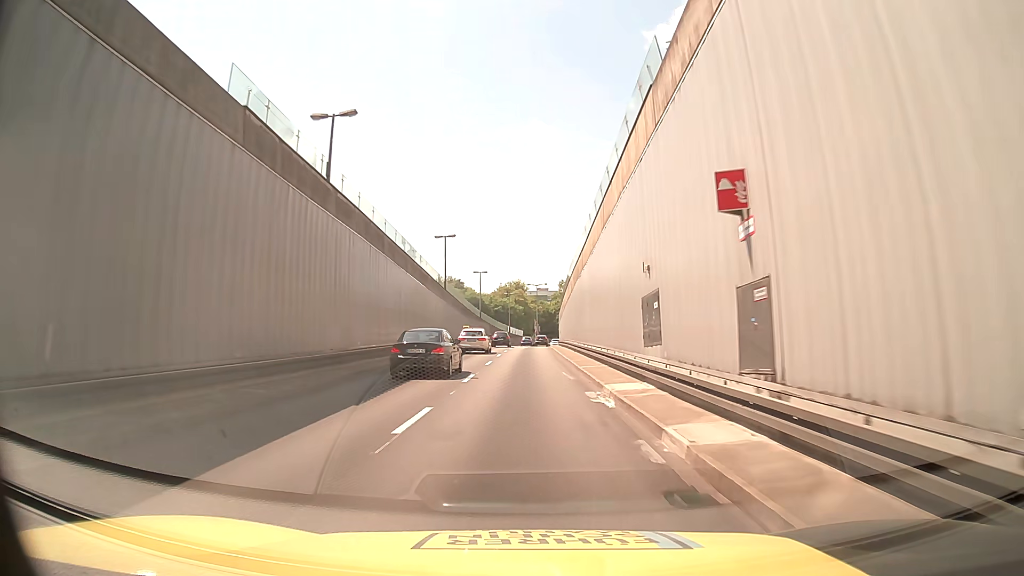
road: trunk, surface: asphalt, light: Day
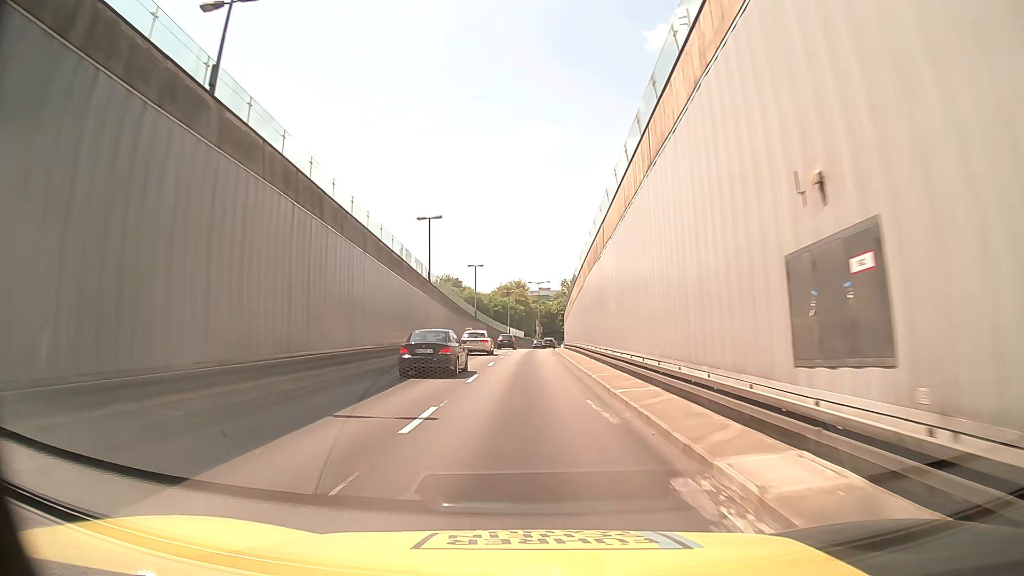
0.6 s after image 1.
(0.0, +8.9) m; 0°
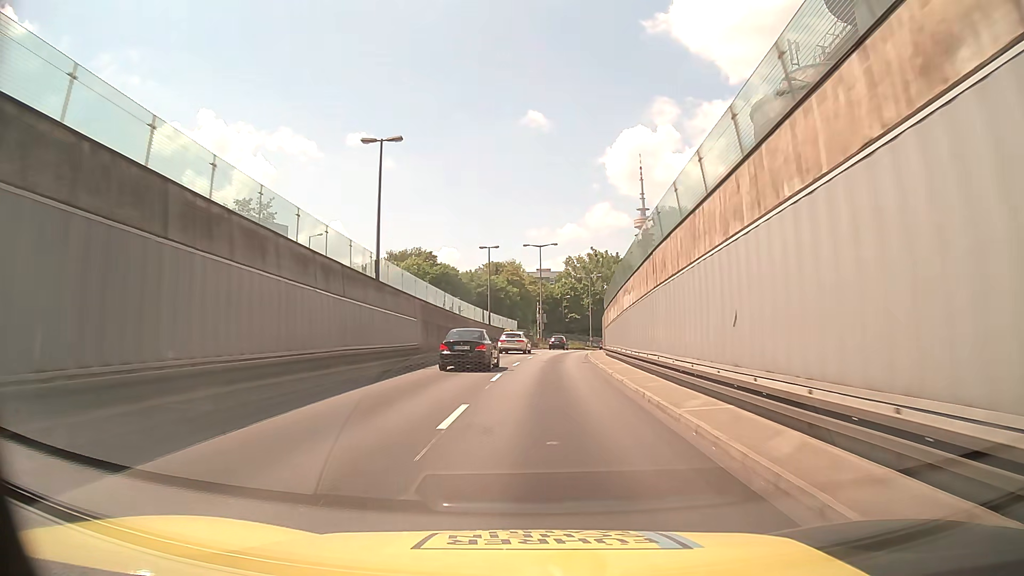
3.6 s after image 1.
(-0.1, +45.2) m; 0°
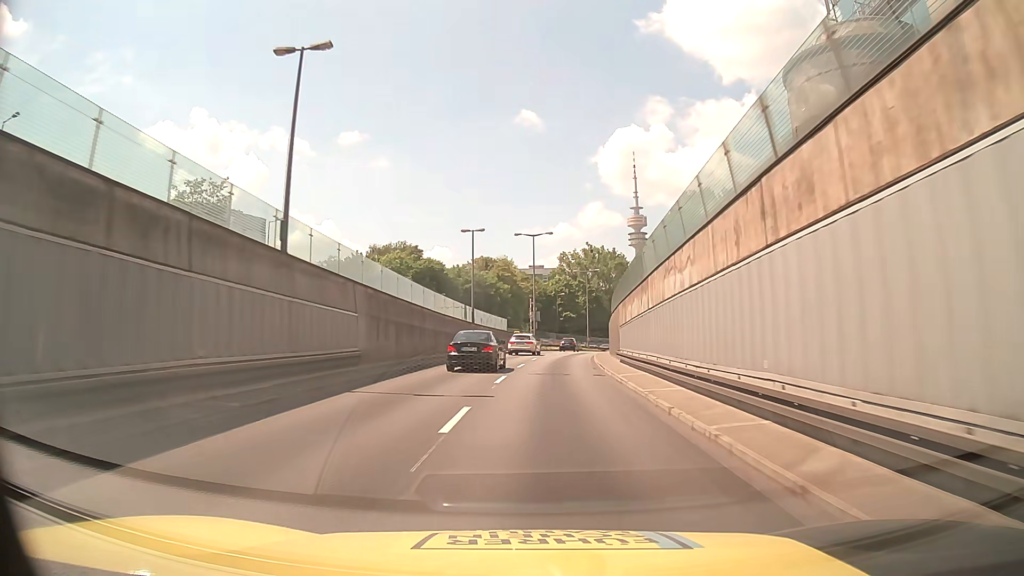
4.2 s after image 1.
(+0.1, +9.1) m; +1°
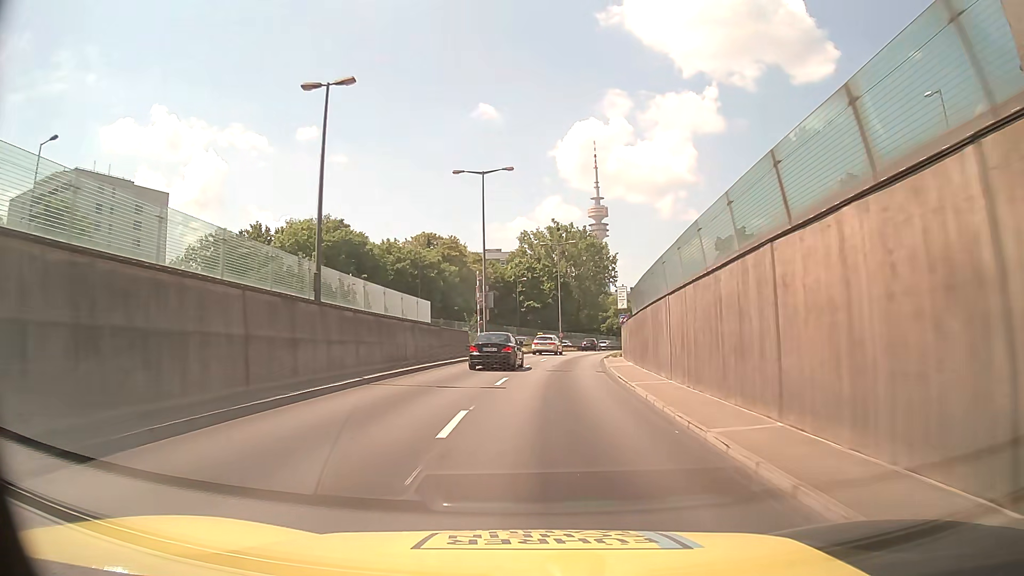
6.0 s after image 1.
(+0.6, +27.5) m; +3°
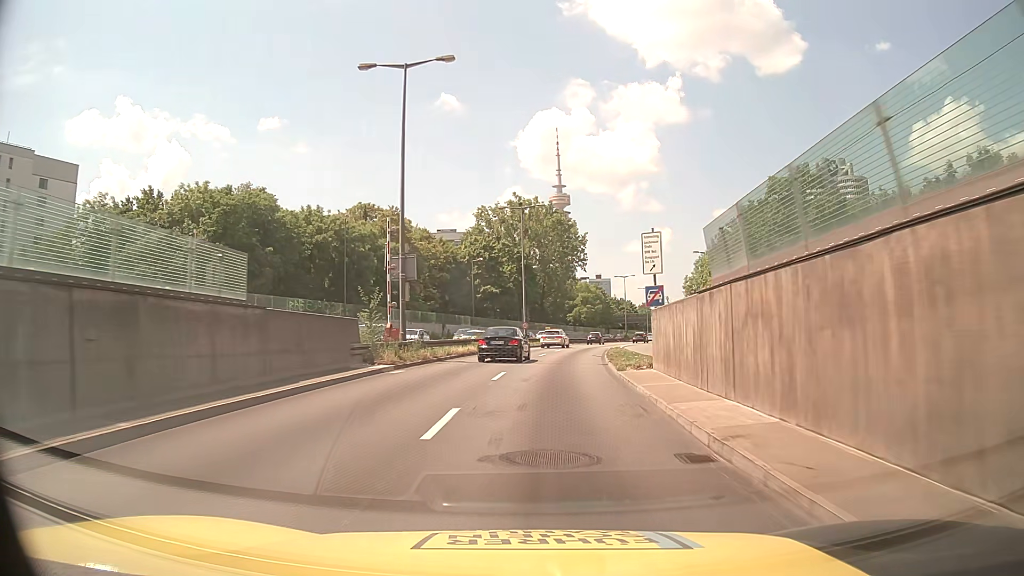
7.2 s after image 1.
(+0.5, +18.4) m; +3°
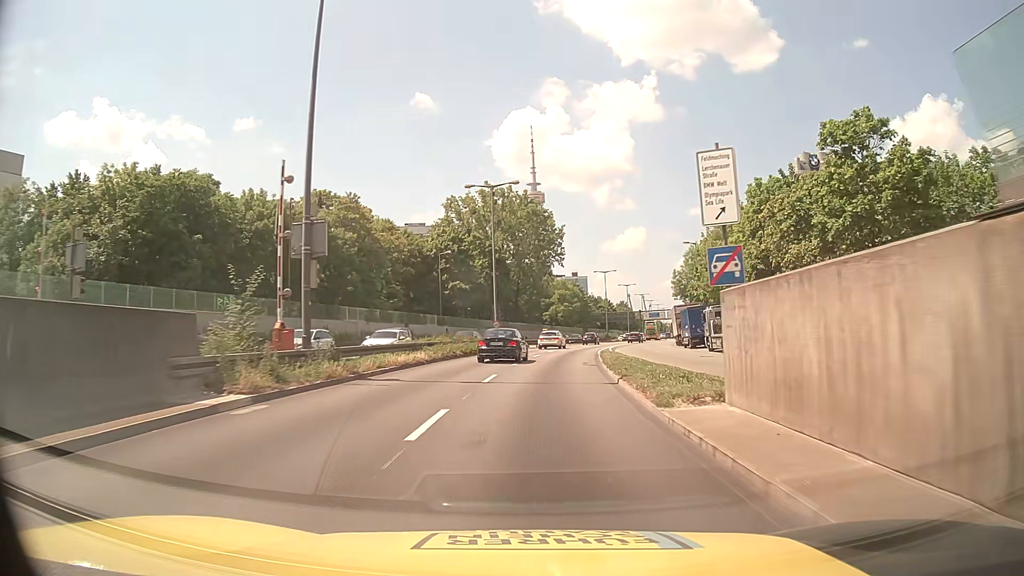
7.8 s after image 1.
(+0.2, +9.2) m; +2°
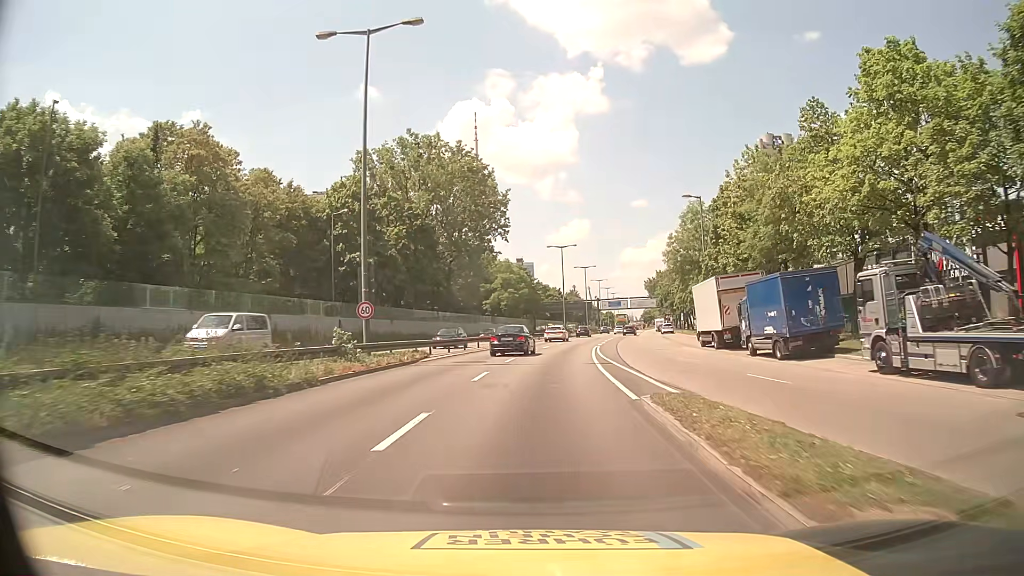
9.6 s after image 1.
(+1.3, +27.8) m; +5°
(0, +10) (+1, +20) (+2, +30) (+3, +40) (+4, +50) (+5, +60) (+7, +70) (+9, +79) (+10, +89) (+12, +99) m
